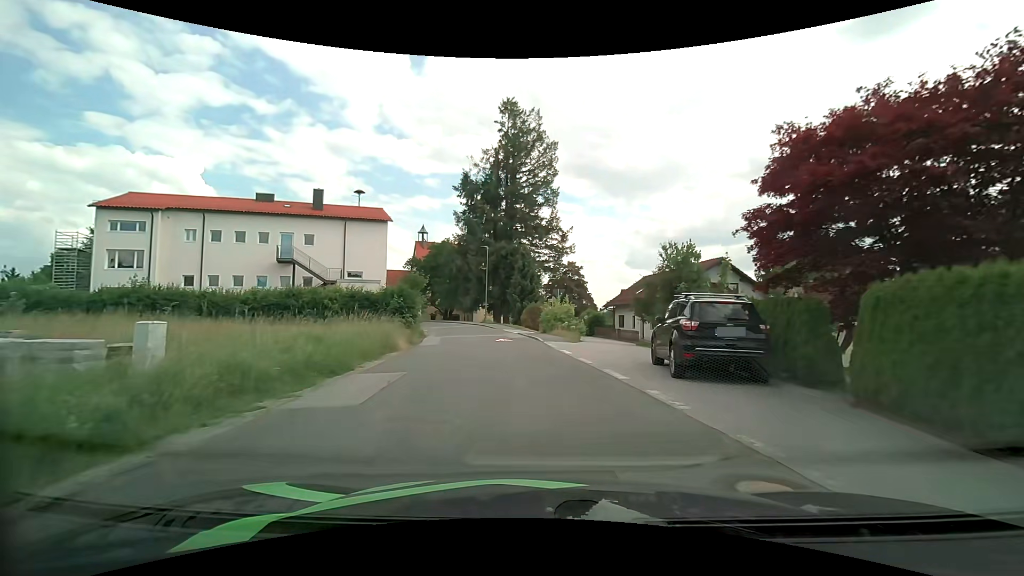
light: Day
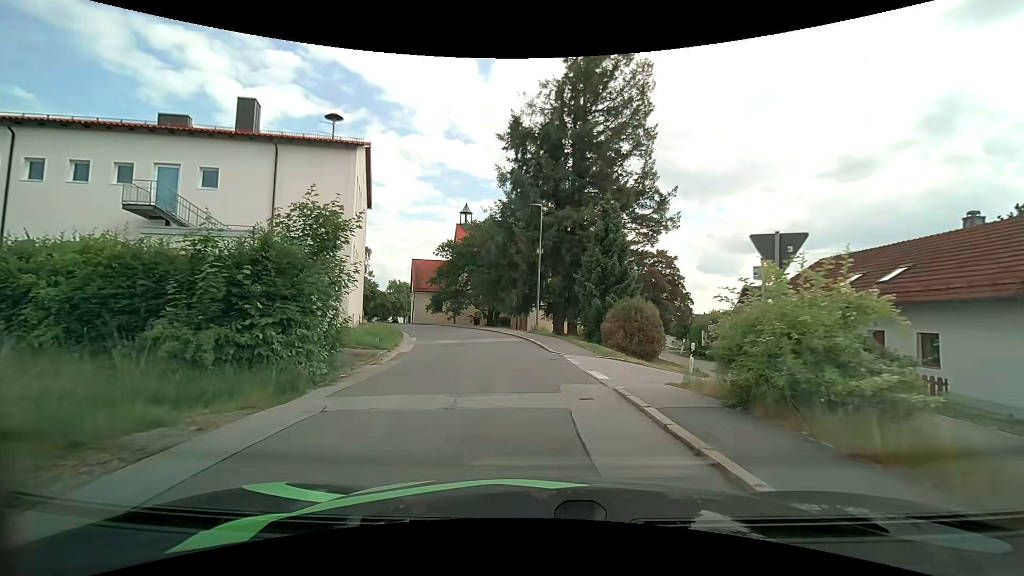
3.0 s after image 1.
(-1.3, +21.5) m; -8°
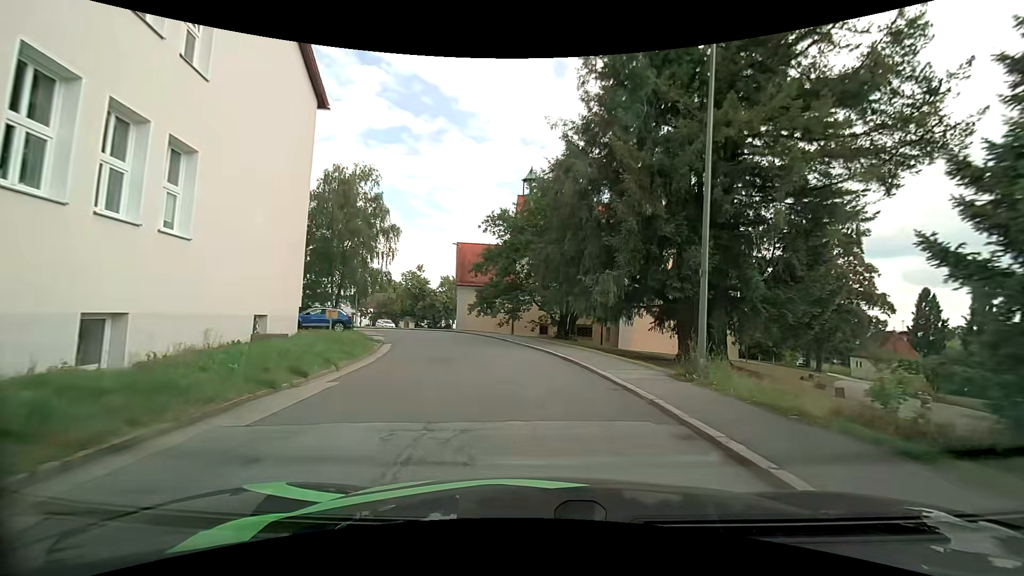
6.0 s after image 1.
(-1.5, +20.4) m; -8°
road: residential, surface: asphalt
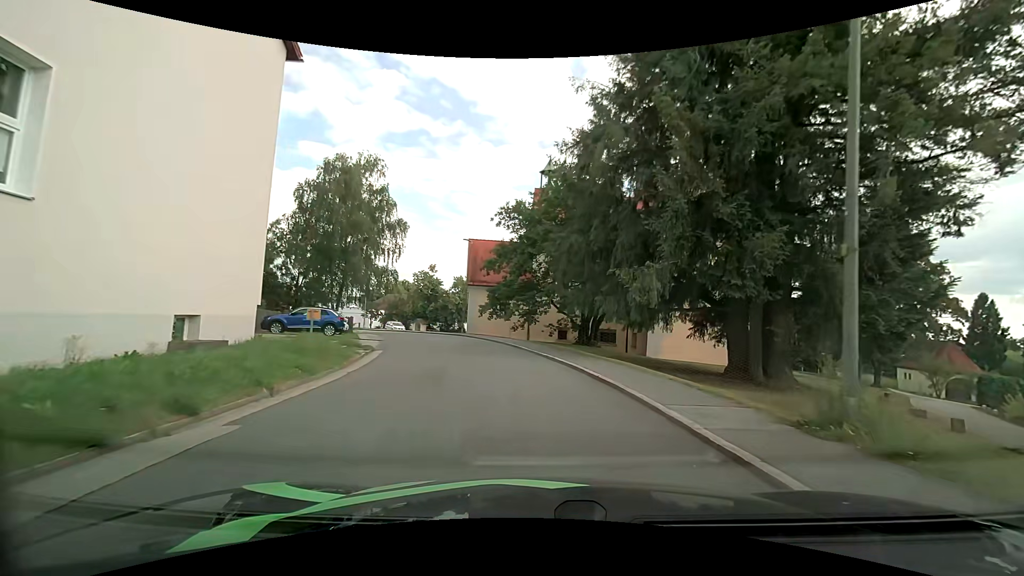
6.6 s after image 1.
(-0.1, +4.1) m; -2°
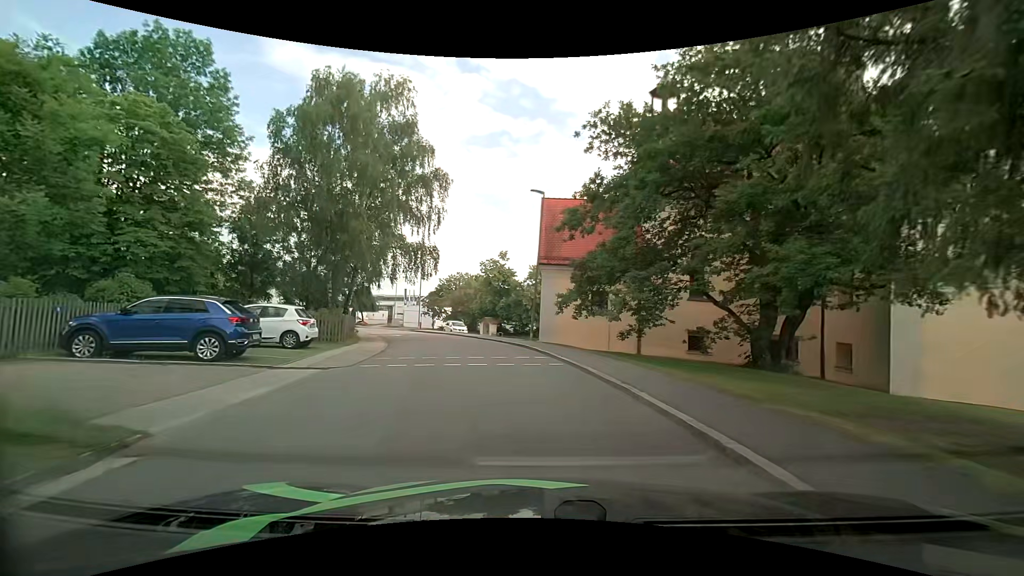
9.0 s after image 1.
(-1.1, +16.4) m; -10°
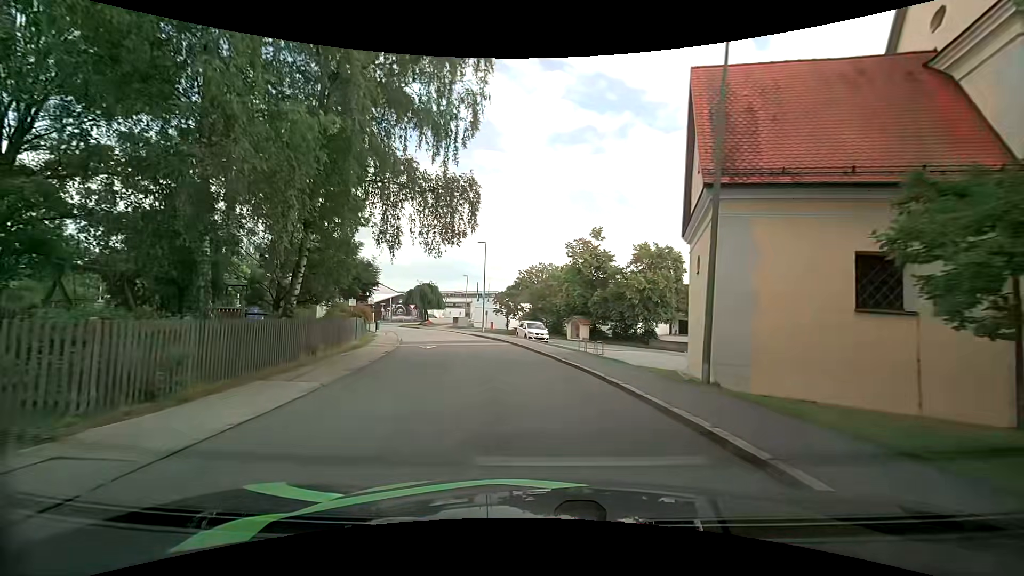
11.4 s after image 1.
(-1.3, +16.6) m; -10°
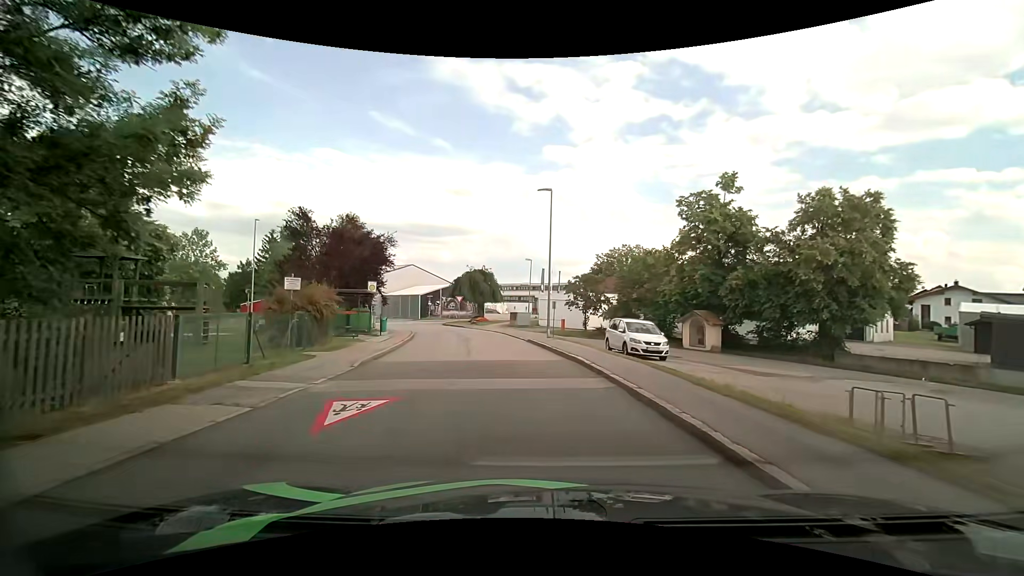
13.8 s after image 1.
(-1.2, +17.2) m; -7°
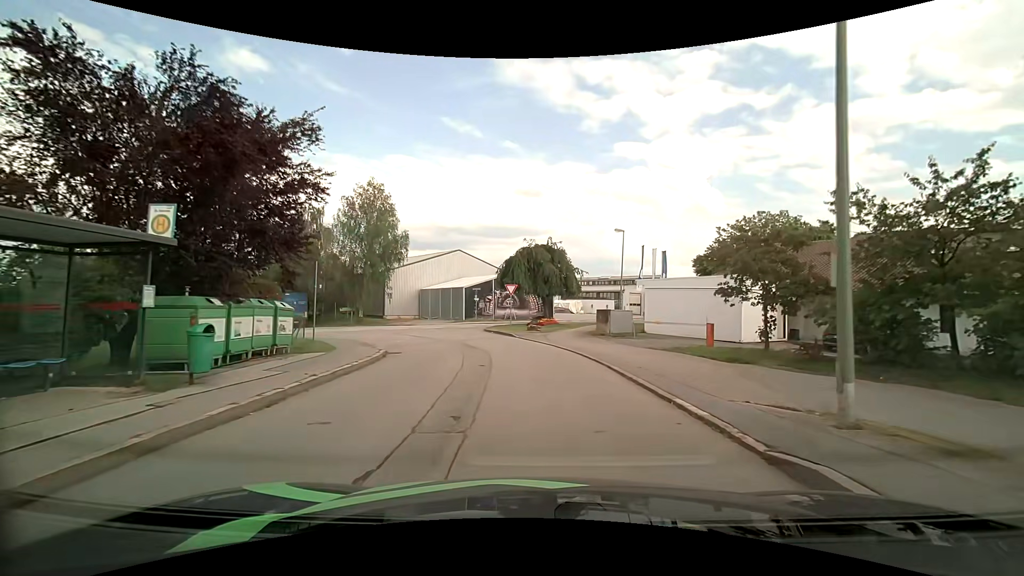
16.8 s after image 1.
(-1.9, +20.5) m; -9°
(0, +10) (-2, +20) (-4, +30) (-6, +39) (-1, +47) (+7, +54) (+15, +60) (+23, +66) (+31, +72) (+38, +78) m
